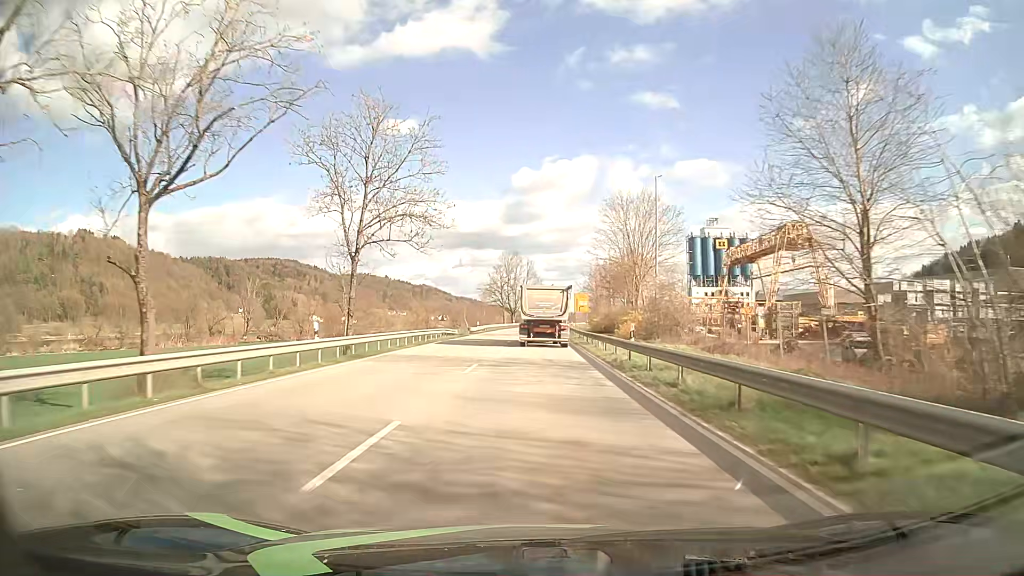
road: primary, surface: asphalt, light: Day
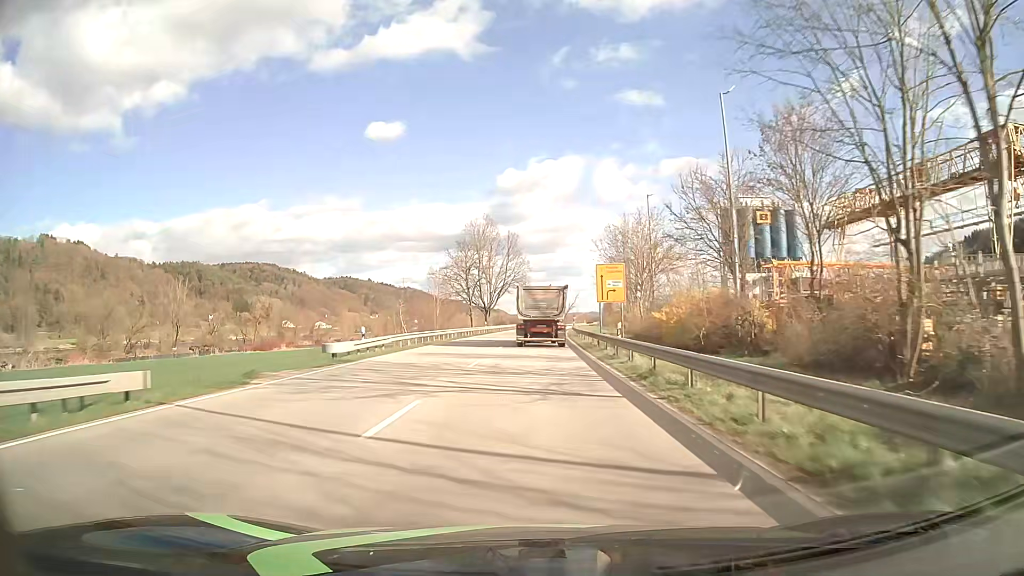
(+0.4, +45.7) m; +1°
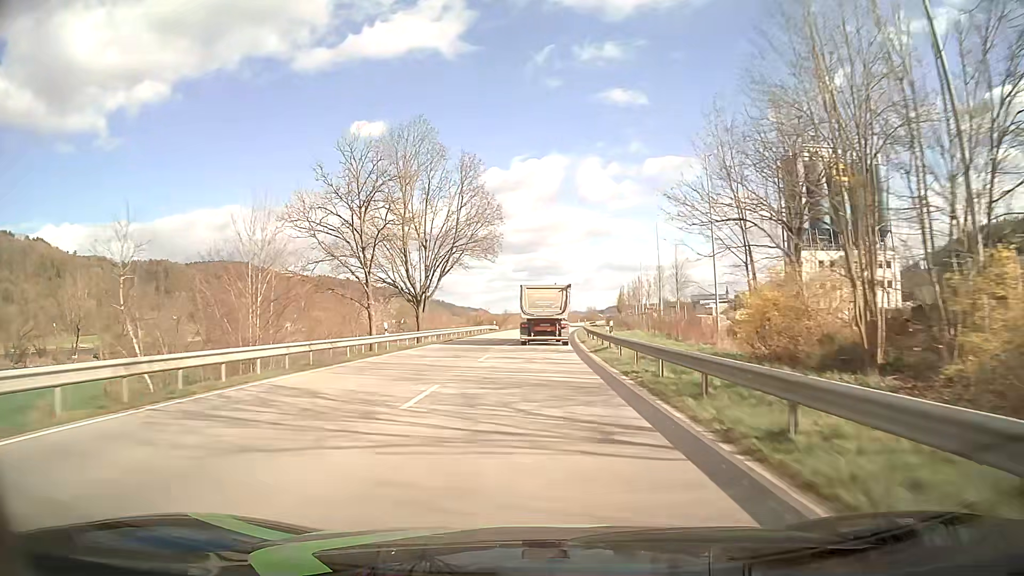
(+0.5, +45.6) m; +1°
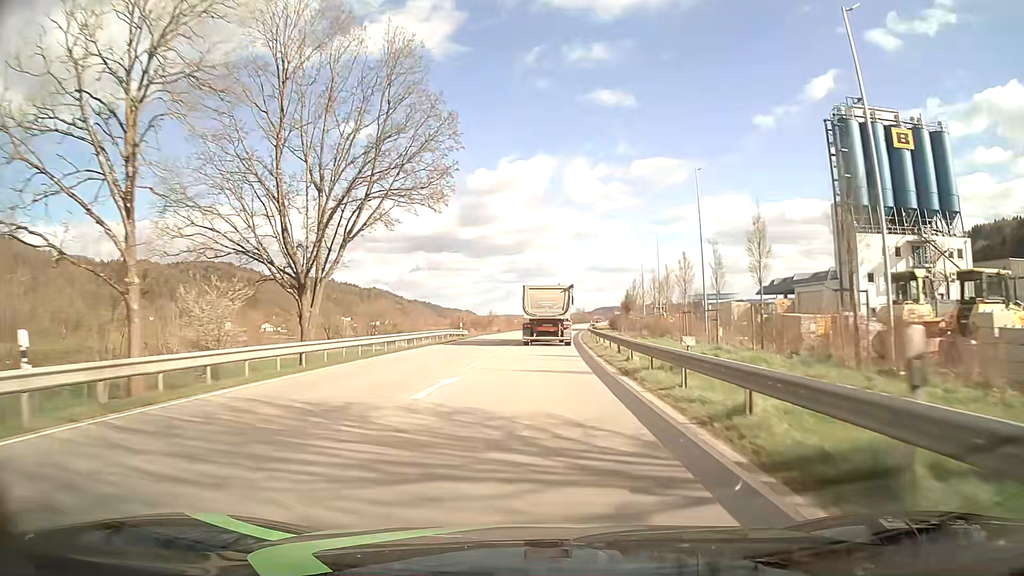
(+0.2, +22.8) m; +1°
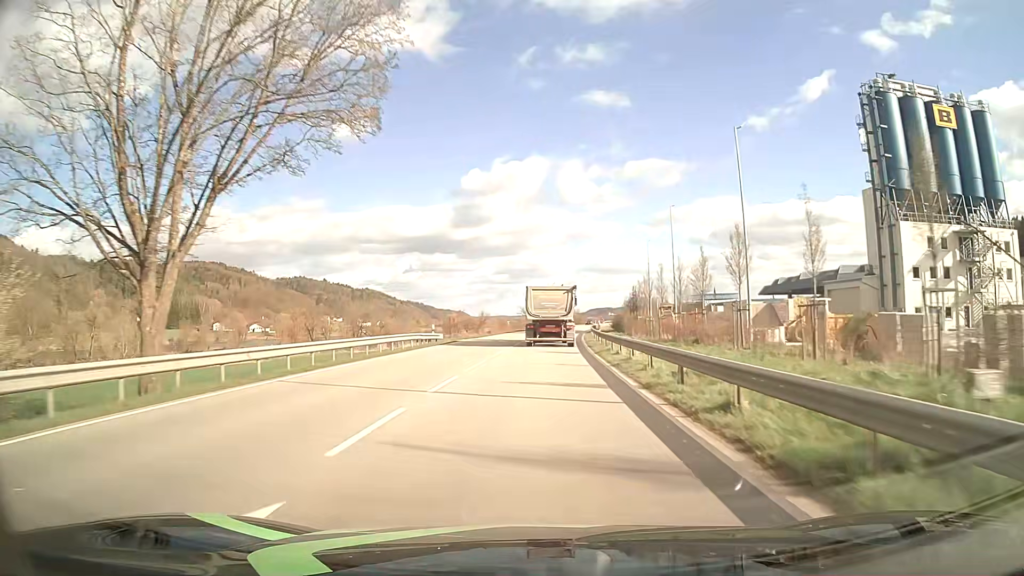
(0.0, +11.4) m; 0°
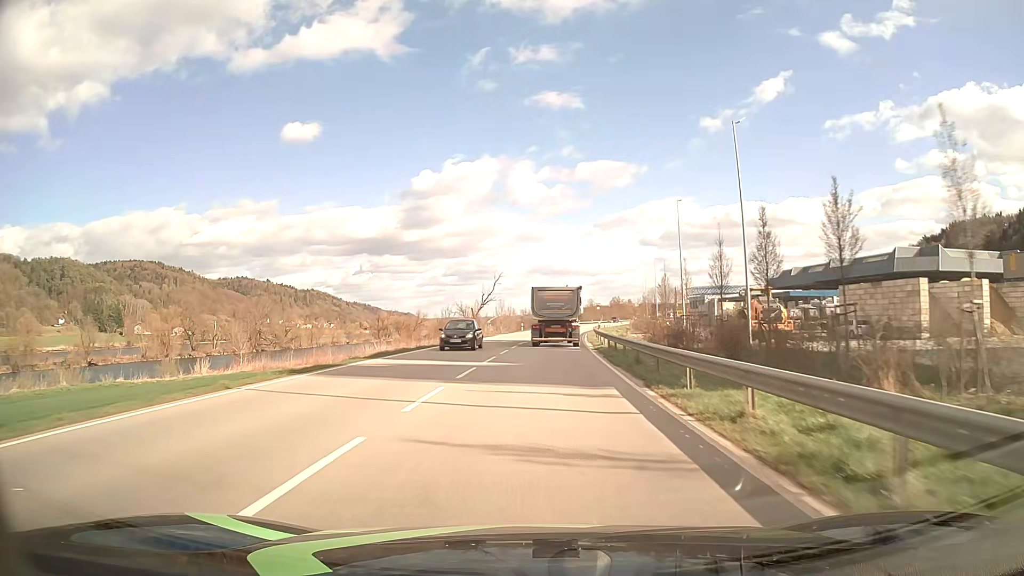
(+2.2, +56.7) m; +4°
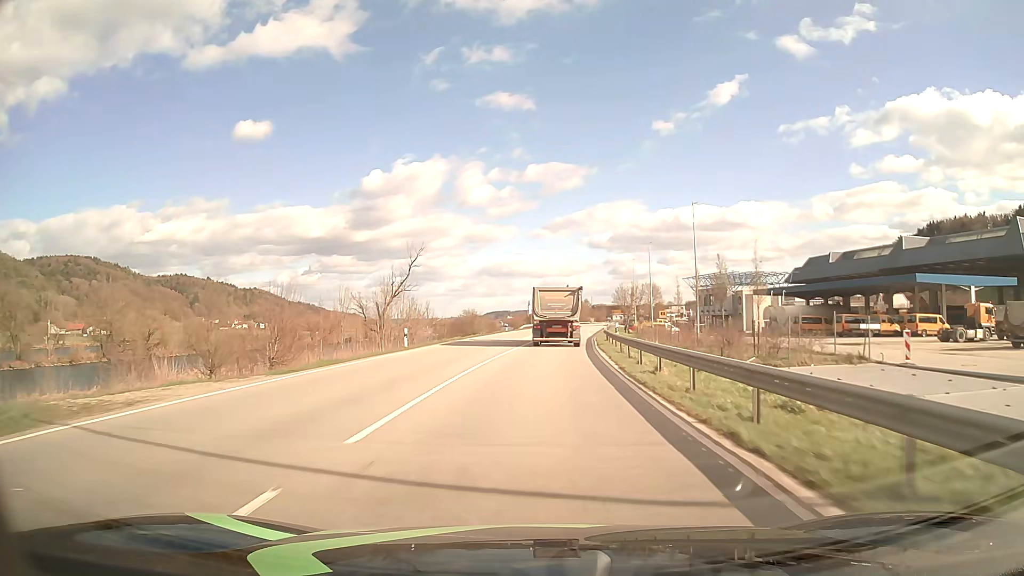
(+2.3, +56.6) m; +5°
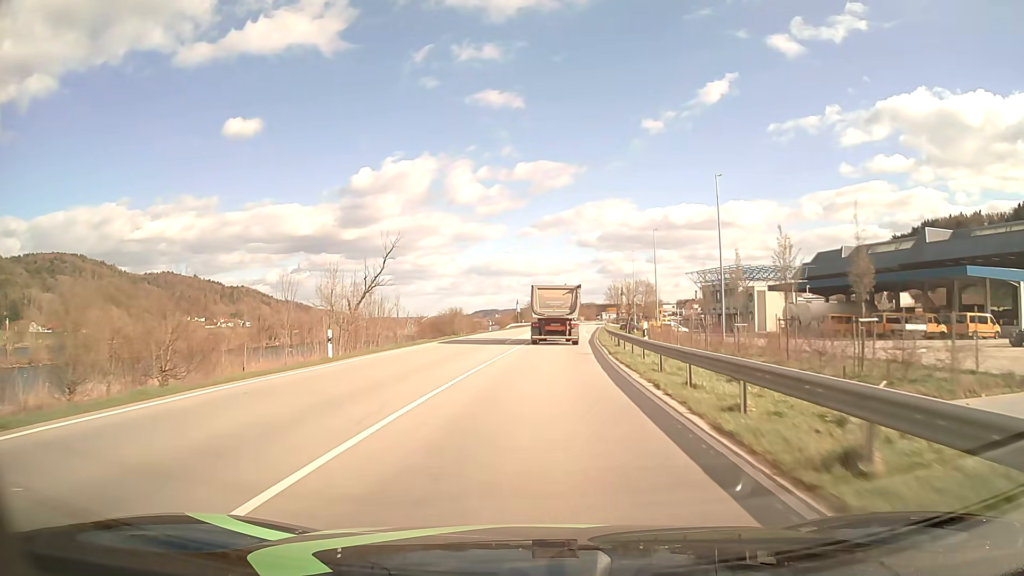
(+0.1, +11.3) m; +1°
(0, +10) (0, +20) (+1, +30) (+1, +40) (+2, +50) (+3, +60) (+3, +70) (+4, +80) (+5, +90) (+5, +100) m
